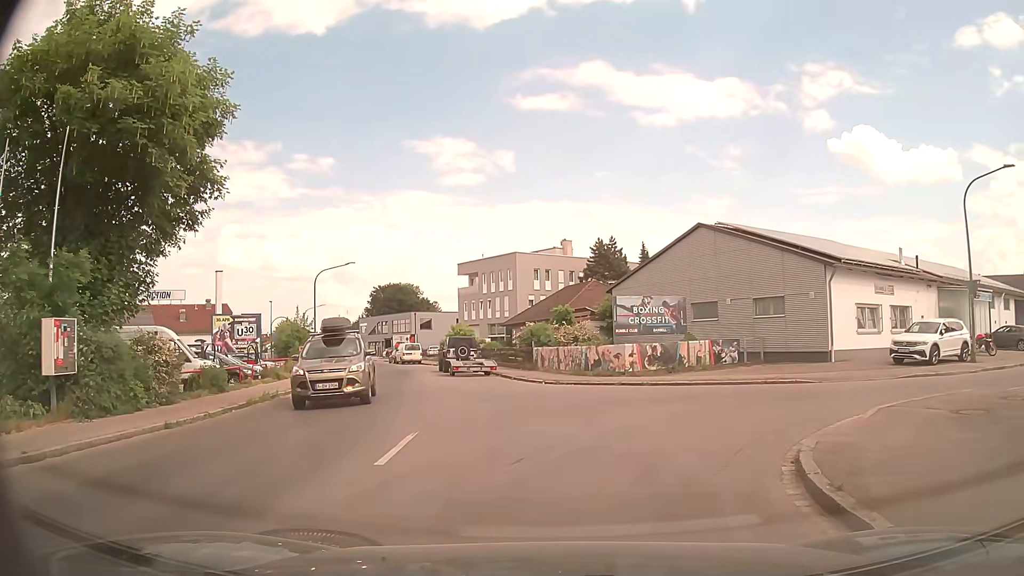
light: Day
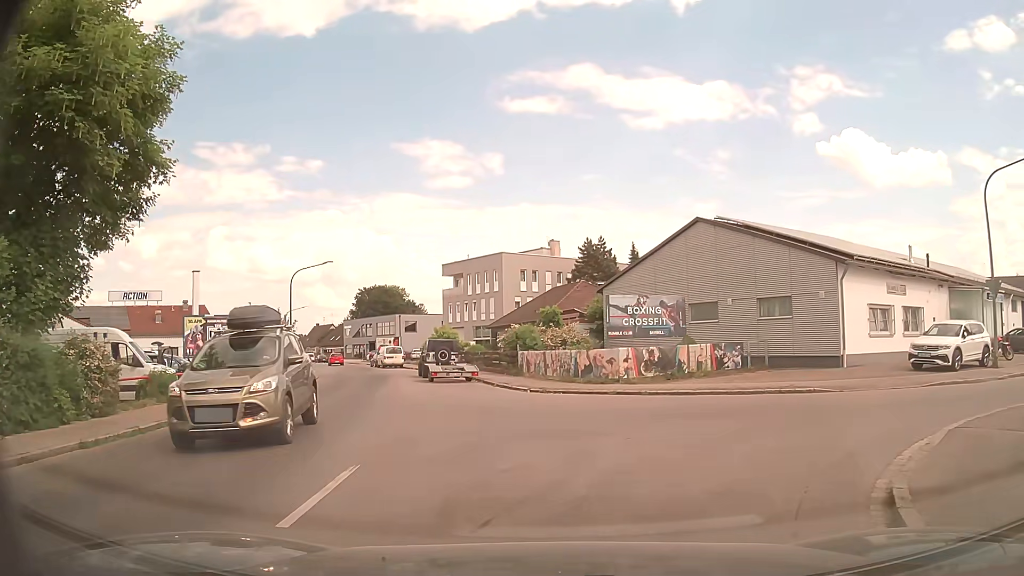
(0.0, +2.4) m; +1°
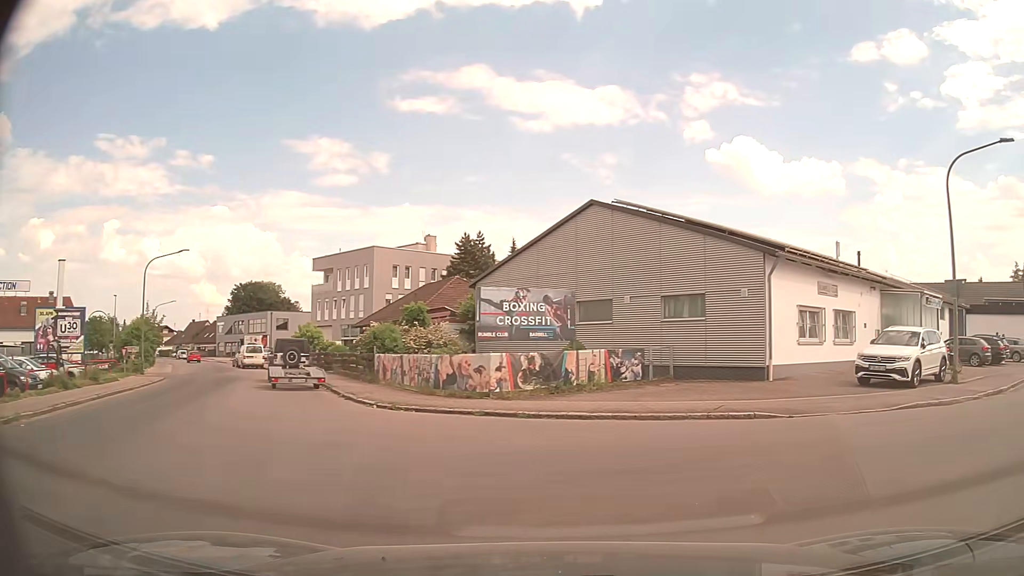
(+0.2, +4.7) m; +10°
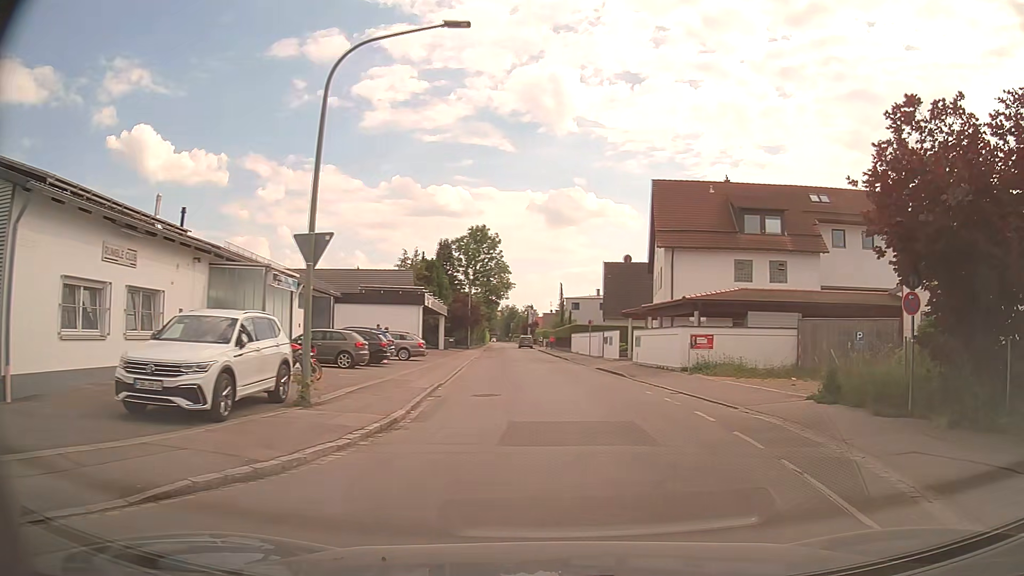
(+3.8, +8.1) m; +53°
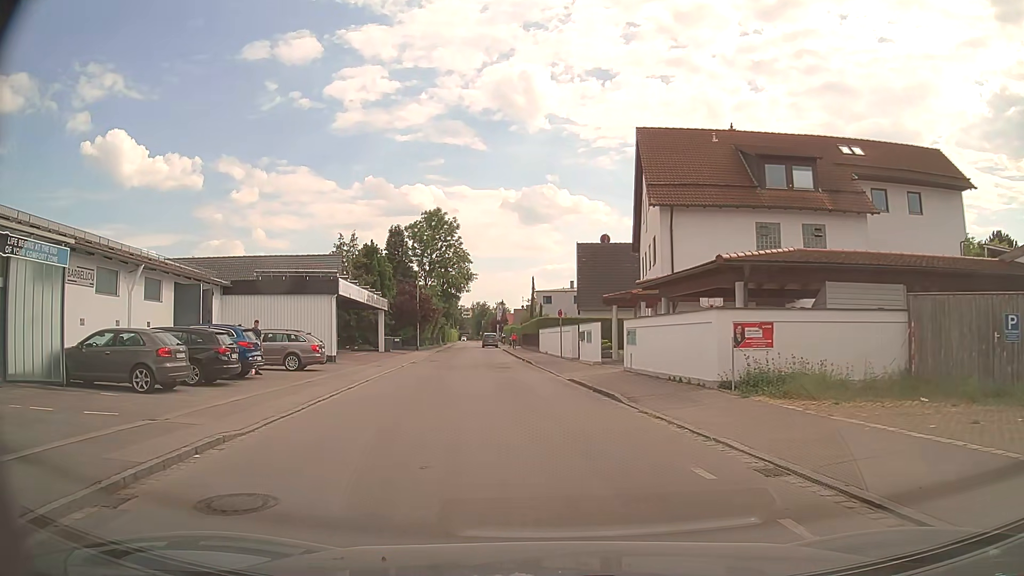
(+1.2, +11.5) m; +4°
